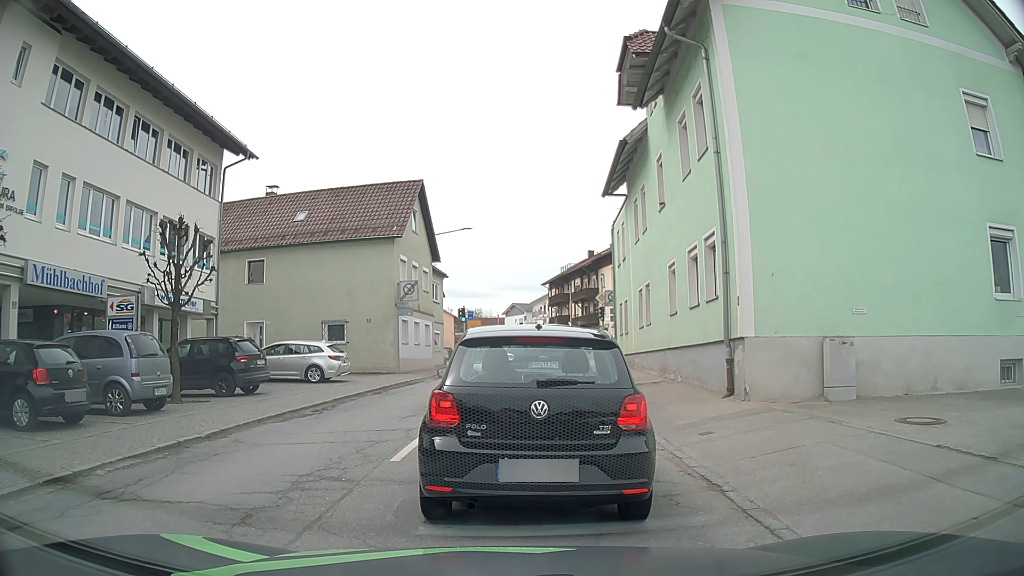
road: secondary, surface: asphalt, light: Day
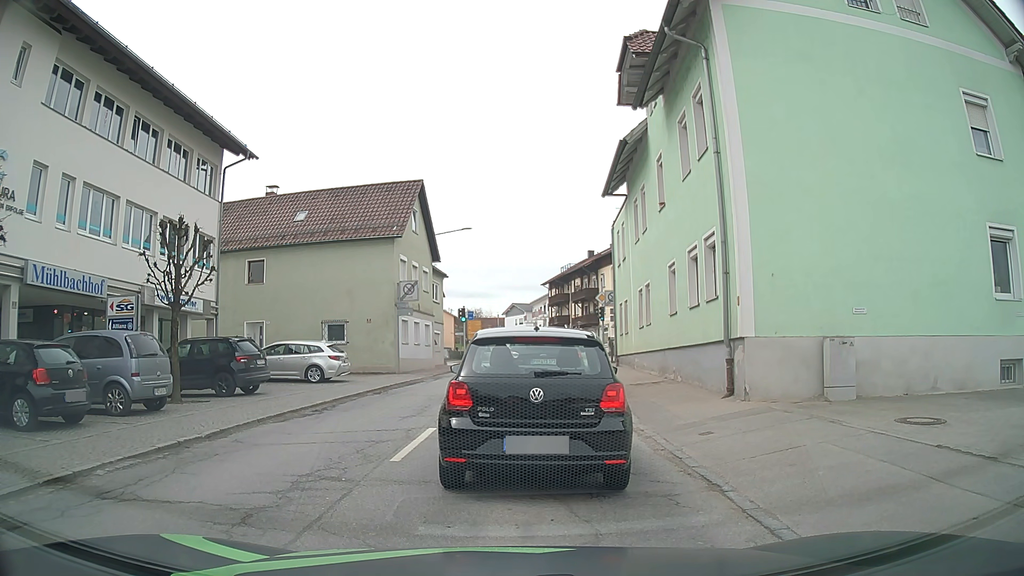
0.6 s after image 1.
(0.0, 0.0) m; 0°
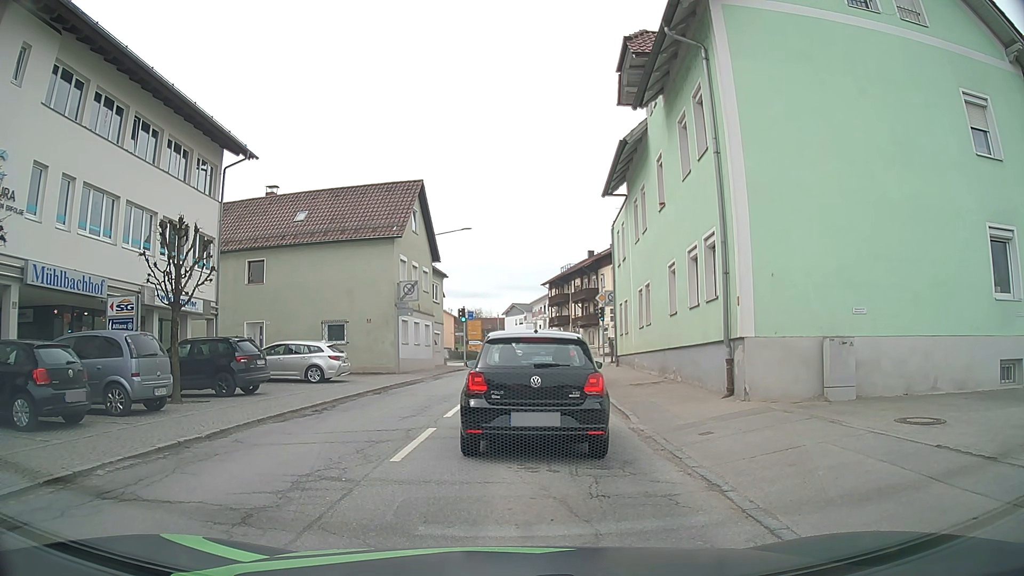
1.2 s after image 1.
(0.0, 0.0) m; 0°
(0, +10) (0, +20) (+1, +30) (+2, +40) (+2, +50) (-3, +58) (-12, +61) (-22, +60) (-32, +59) (-42, +57) m
